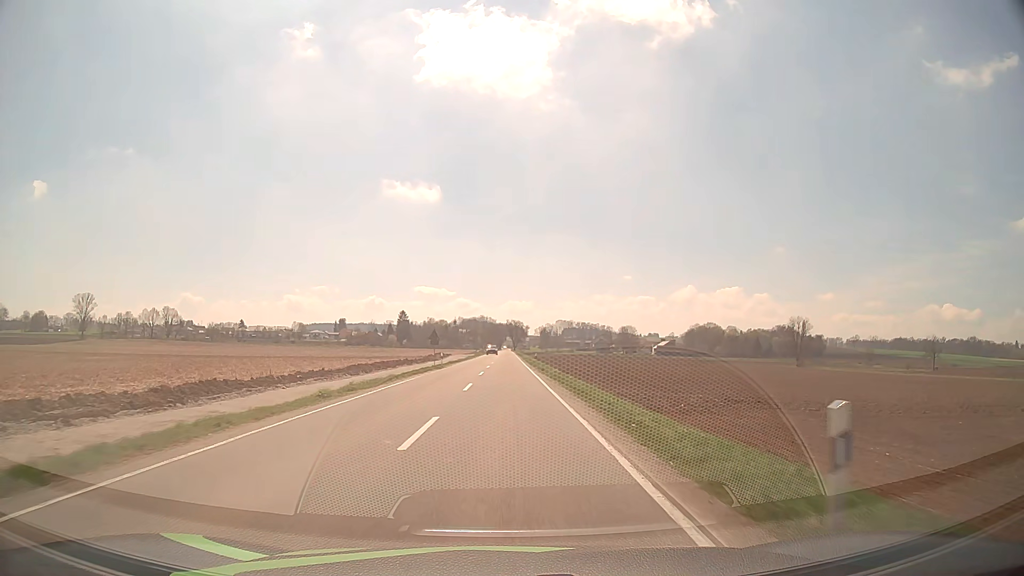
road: tertiary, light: Day
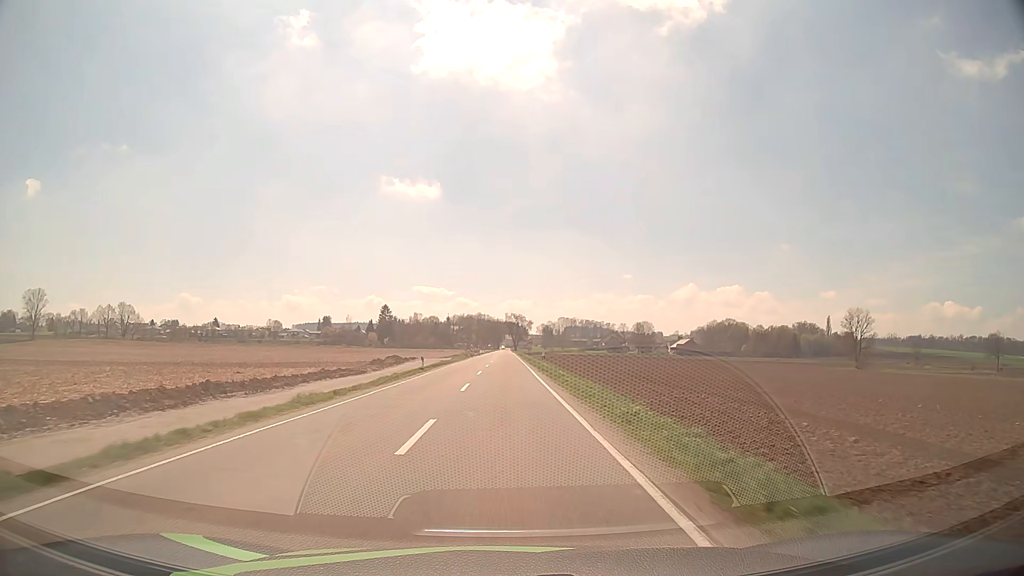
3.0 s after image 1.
(+0.2, +60.8) m; 0°
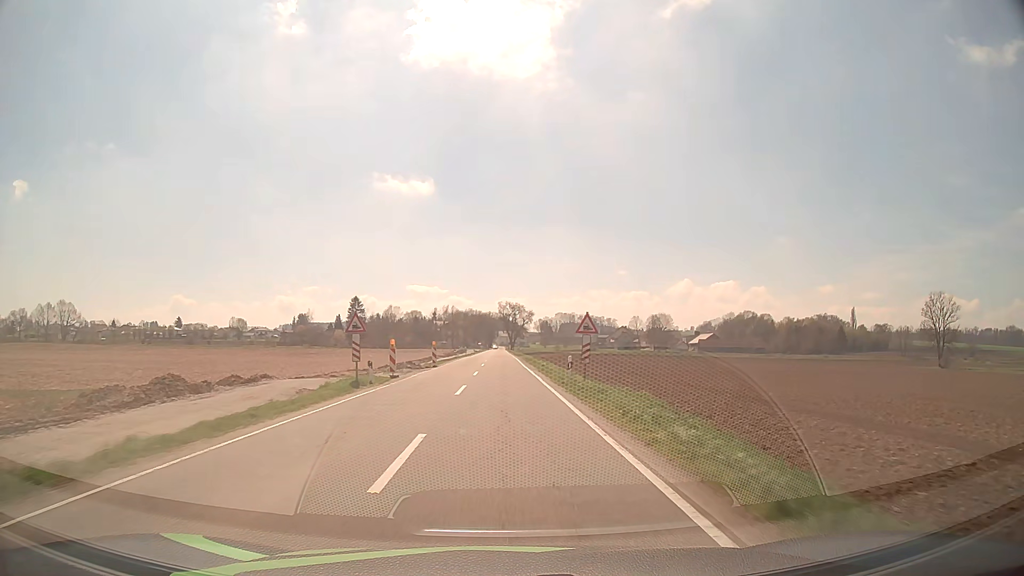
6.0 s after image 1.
(-0.2, +62.3) m; 0°
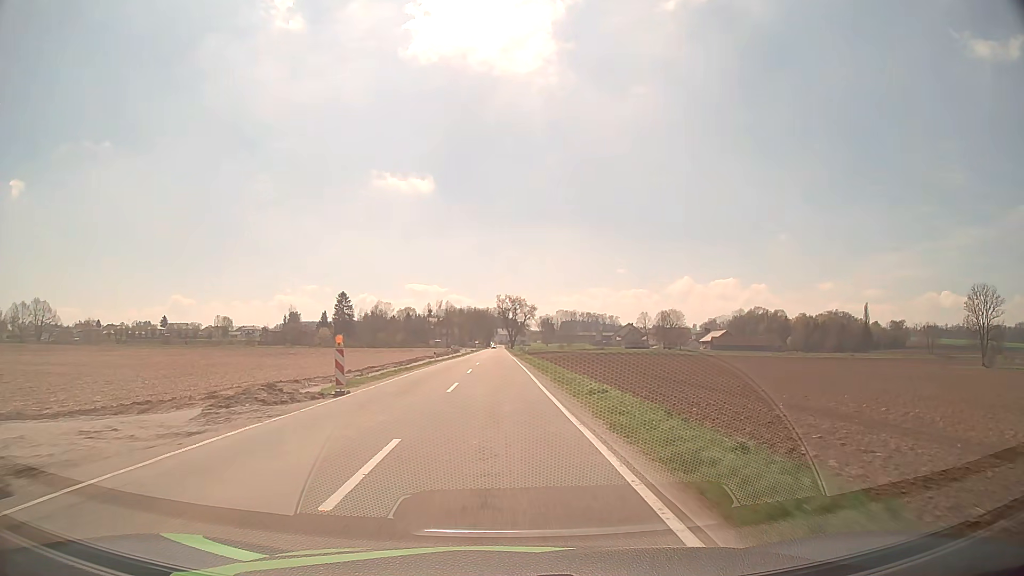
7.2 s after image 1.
(0.0, +24.5) m; 0°
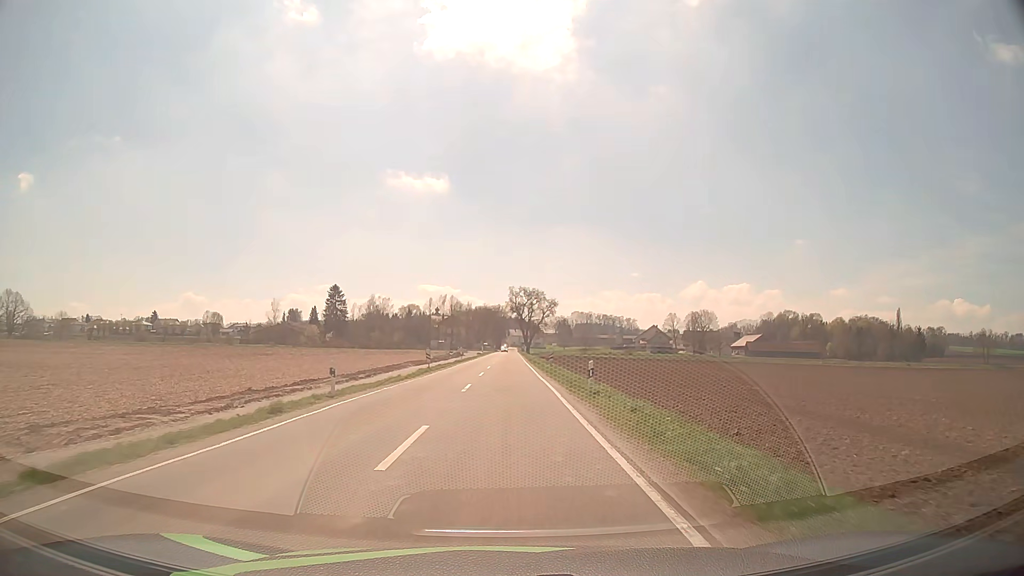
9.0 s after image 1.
(-0.4, +35.0) m; -1°
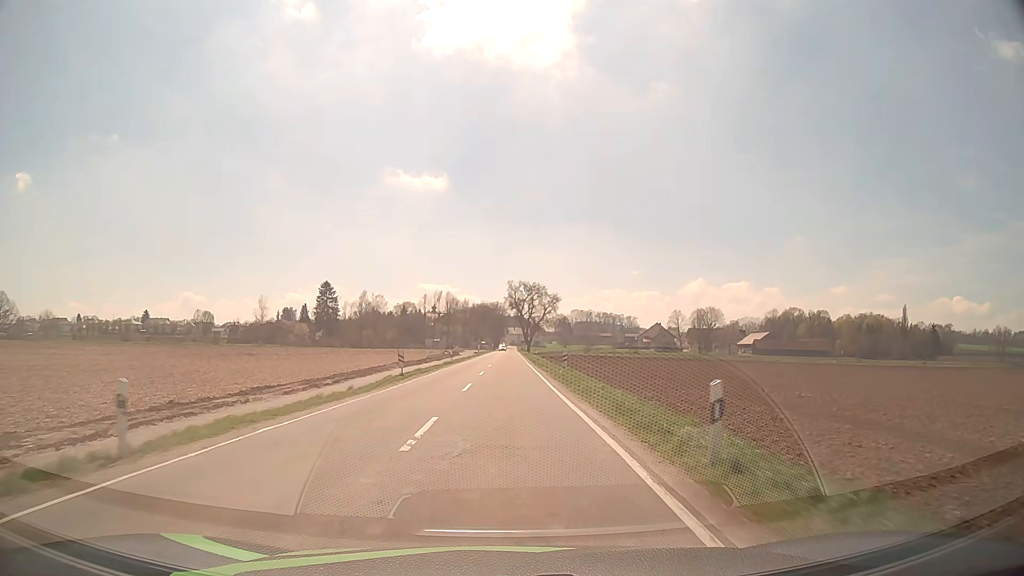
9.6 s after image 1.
(0.0, +11.4) m; 0°
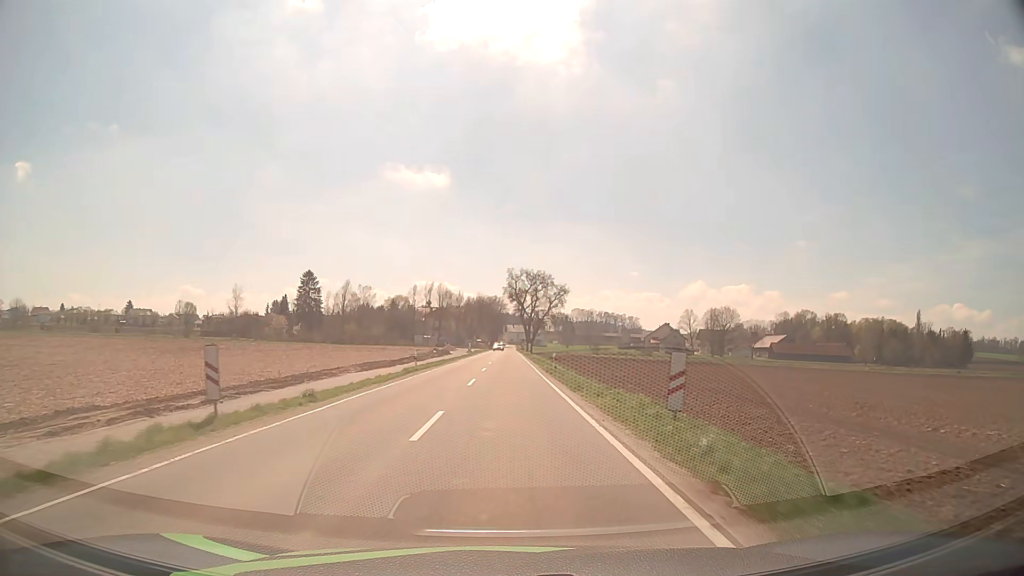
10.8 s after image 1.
(0.0, +22.4) m; 0°
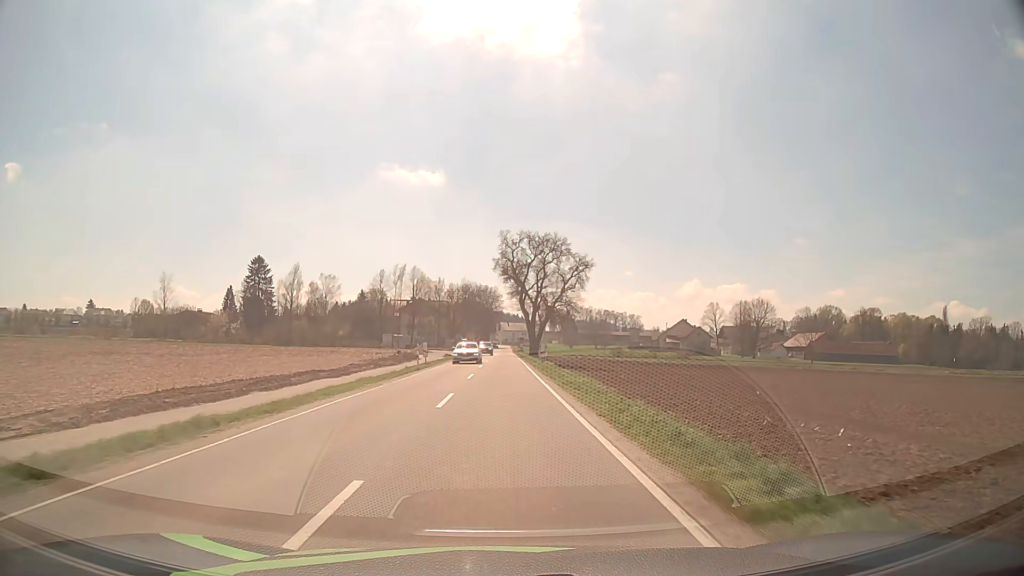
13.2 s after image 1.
(+0.3, +43.5) m; 0°
(0, +10) (0, +20) (0, +30) (0, +40) (0, +50) (0, +60) (0, +70) (0, +80) (0, +90) (0, +100) m
